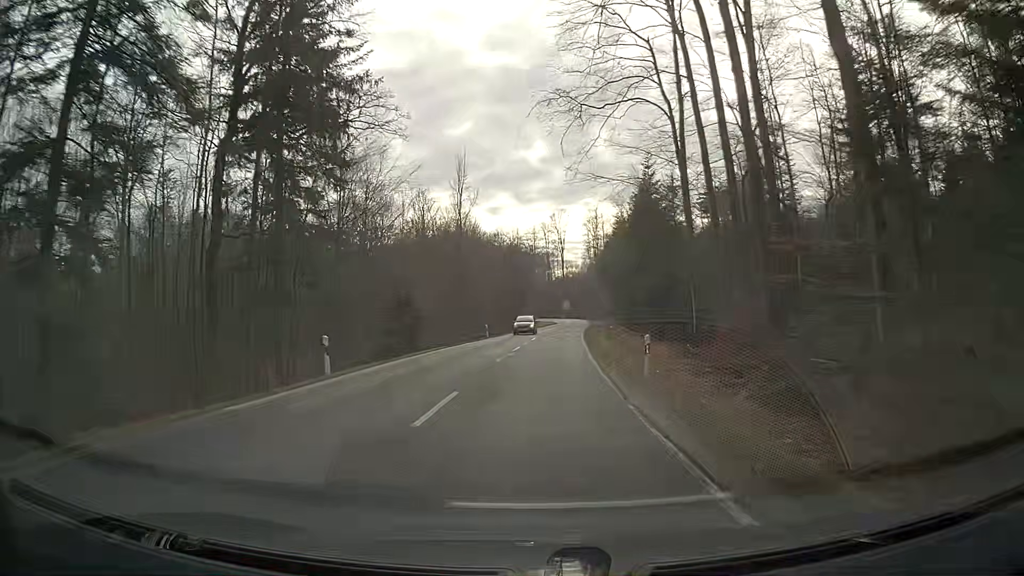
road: secondary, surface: asphalt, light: Day
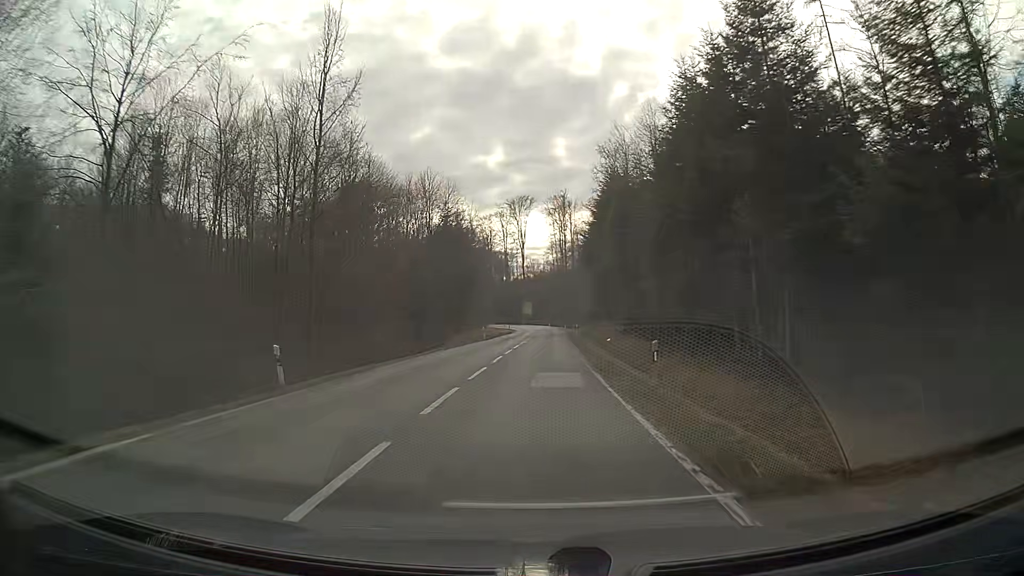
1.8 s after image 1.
(+0.9, +36.8) m; +3°
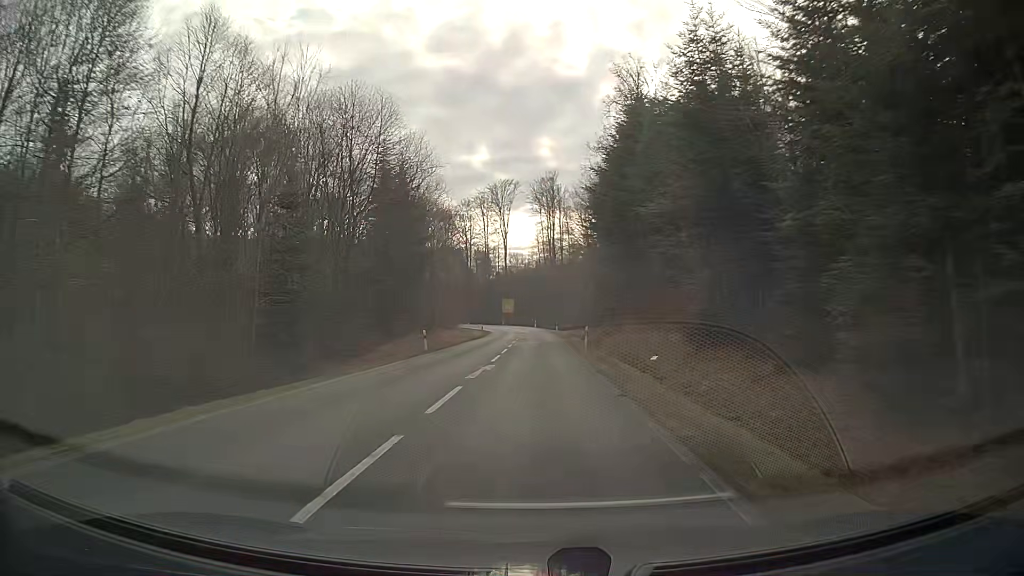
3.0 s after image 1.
(+0.3, +24.5) m; +1°
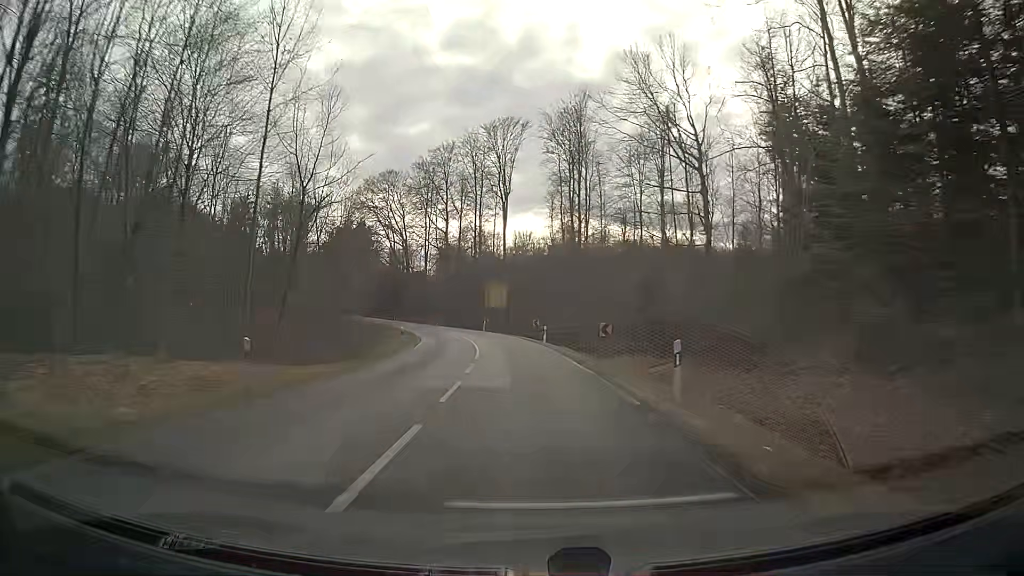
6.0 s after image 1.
(-0.1, +61.0) m; -1°
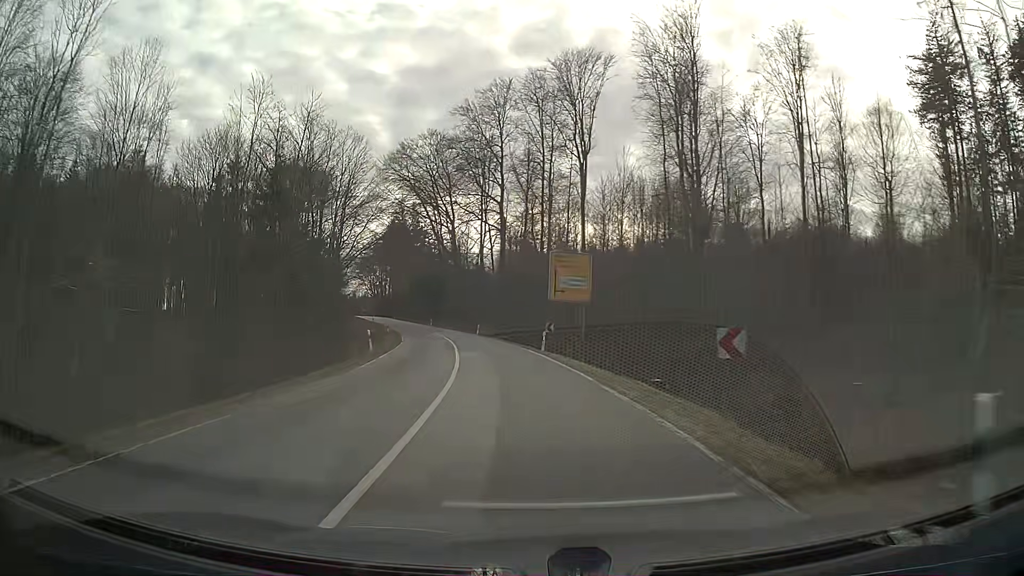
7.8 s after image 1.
(-2.1, +36.0) m; -7°
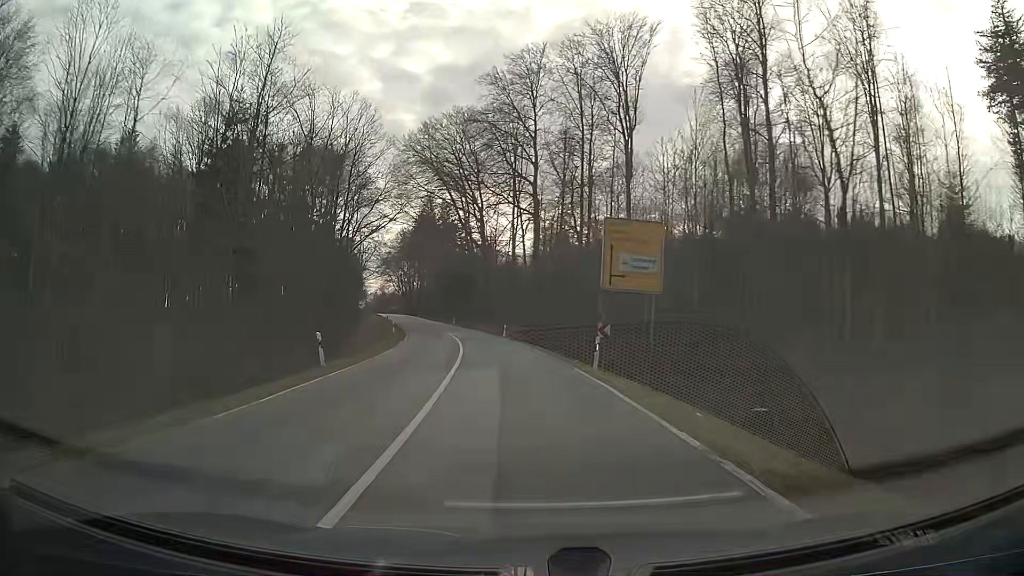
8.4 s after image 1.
(-0.3, +12.0) m; -3°
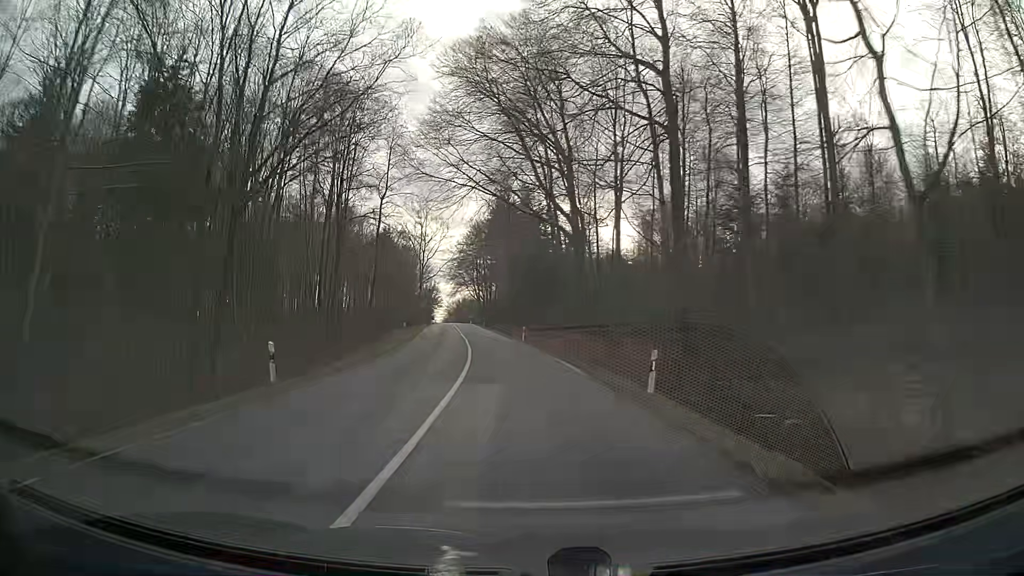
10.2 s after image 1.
(-2.6, +36.7) m; -8°
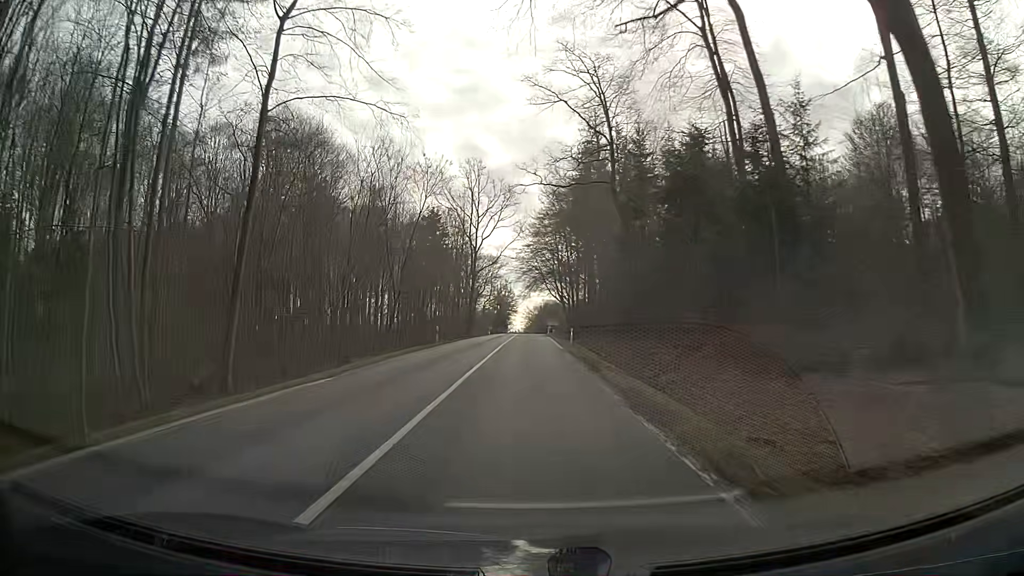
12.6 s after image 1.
(-3.8, +51.5) m; -6°
